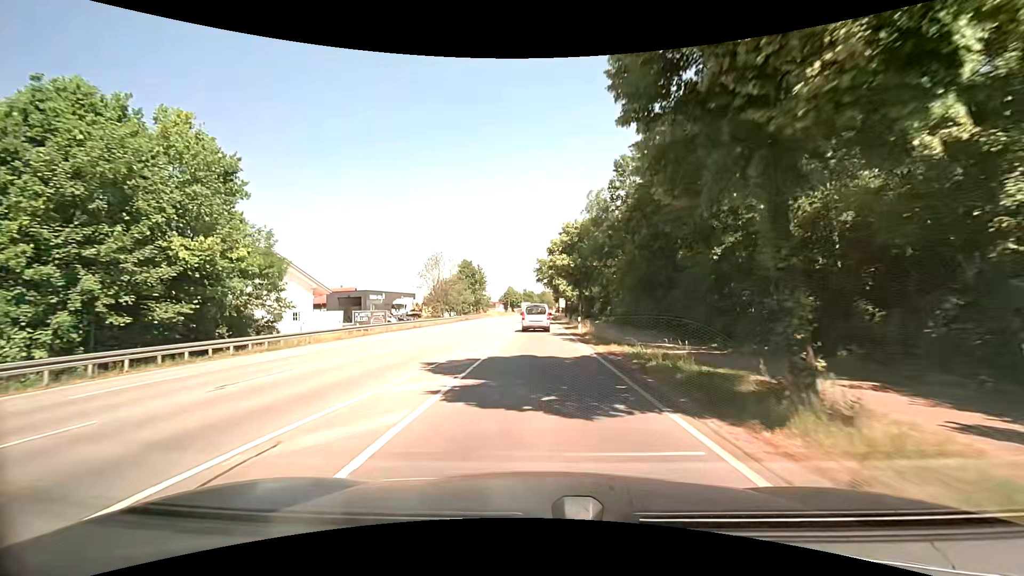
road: secondary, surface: asphalt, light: Day
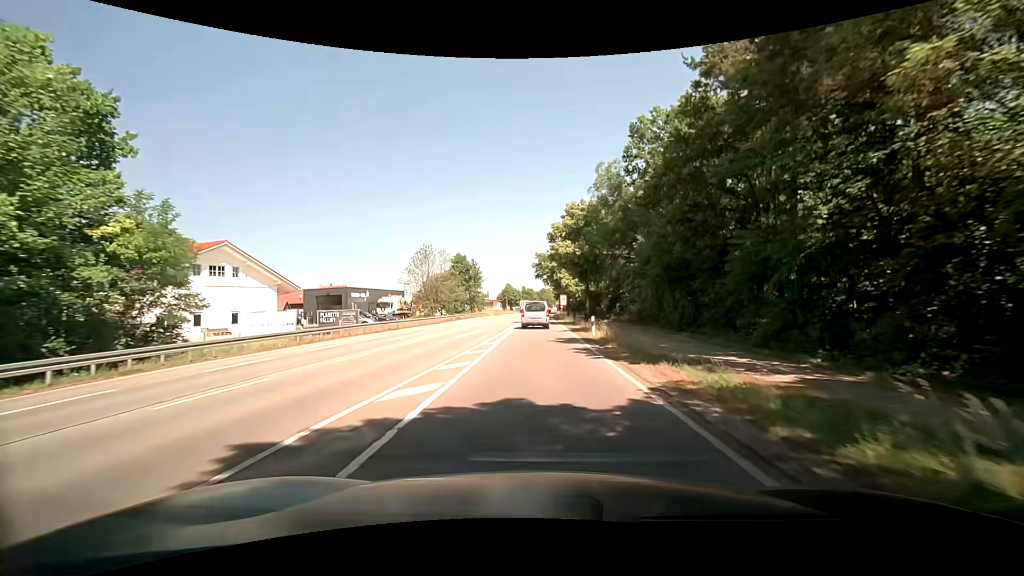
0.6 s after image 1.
(0.0, +8.4) m; 0°
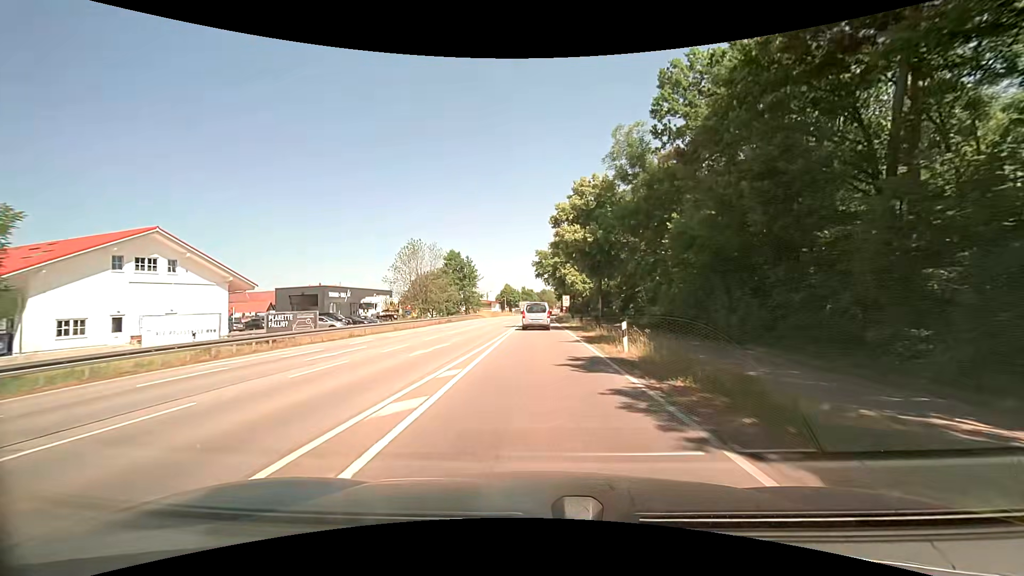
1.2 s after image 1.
(0.0, +8.7) m; 0°
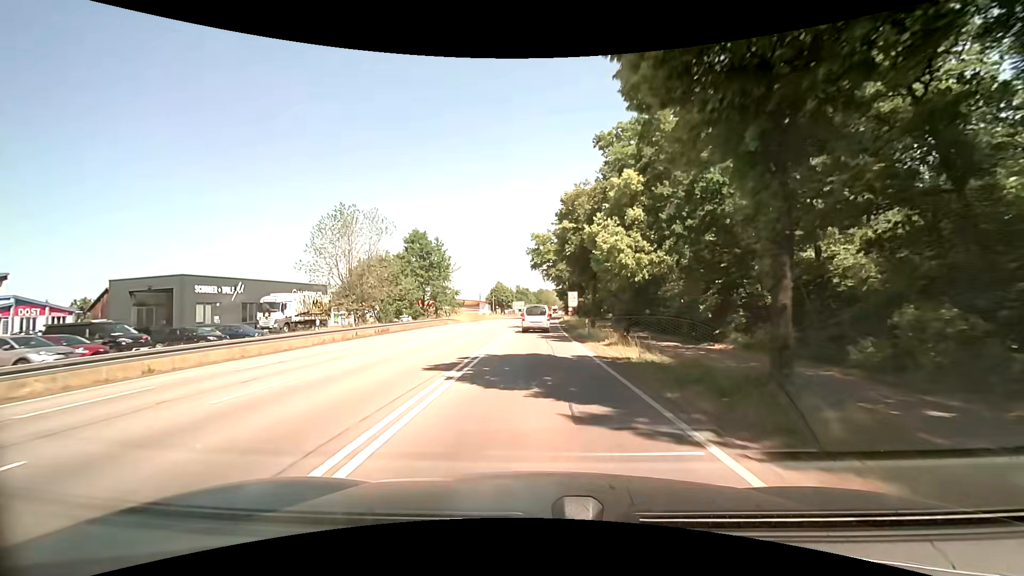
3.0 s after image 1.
(-0.1, +27.0) m; 0°
(0, +10) (0, +20) (0, +30) (0, +40) (+1, +50) (+1, +60) (+1, +70) (+2, +80) (+2, +90) (+2, +100) m
